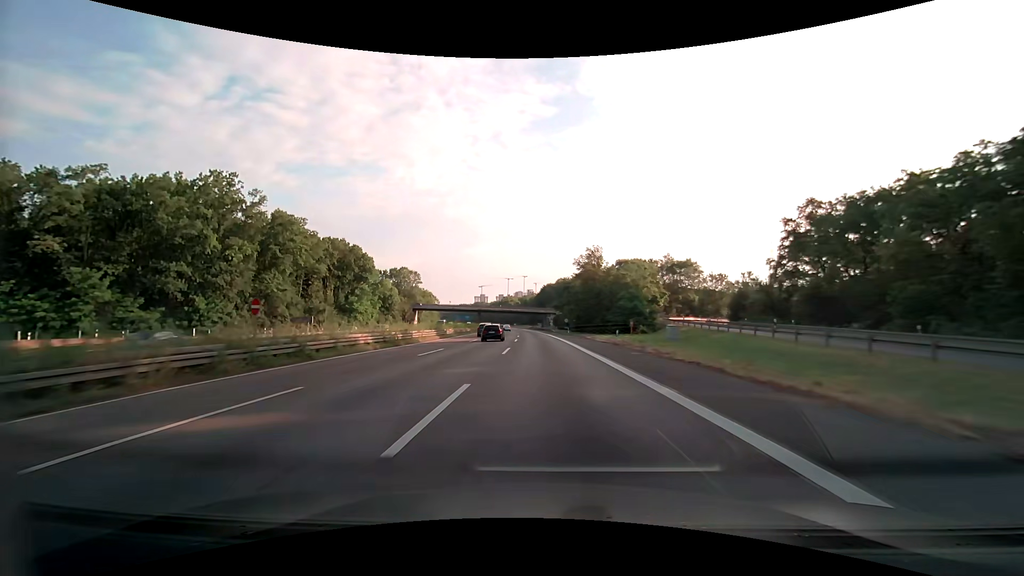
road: motorway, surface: asphalt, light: Day
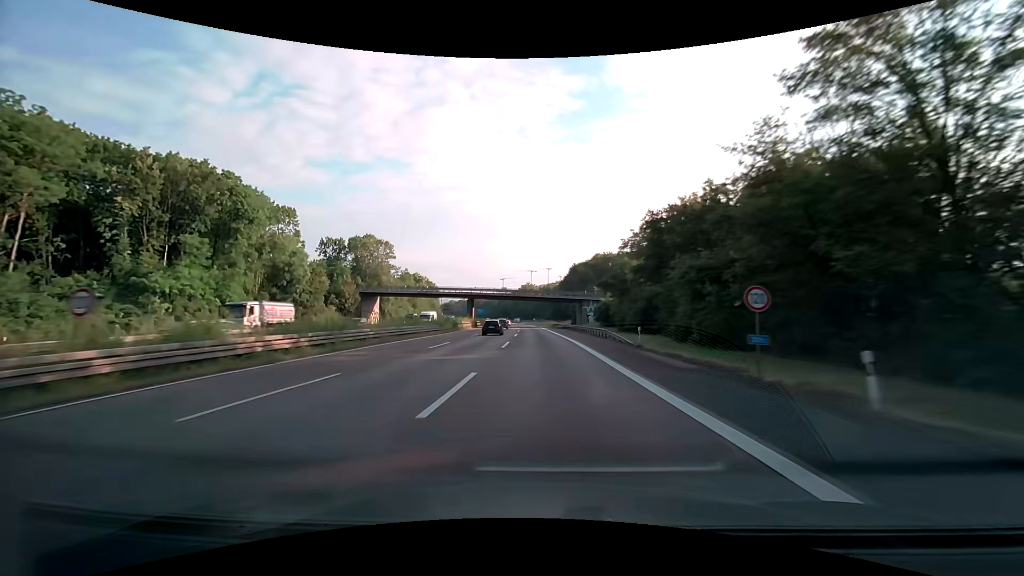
(-1.7, +68.2) m; -3°
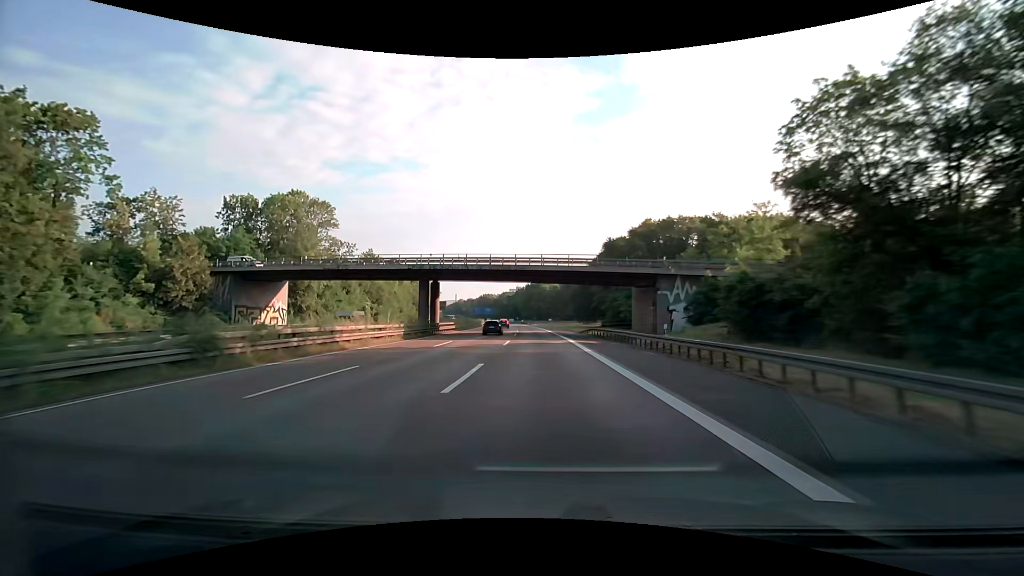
(-0.8, +51.0) m; -2°
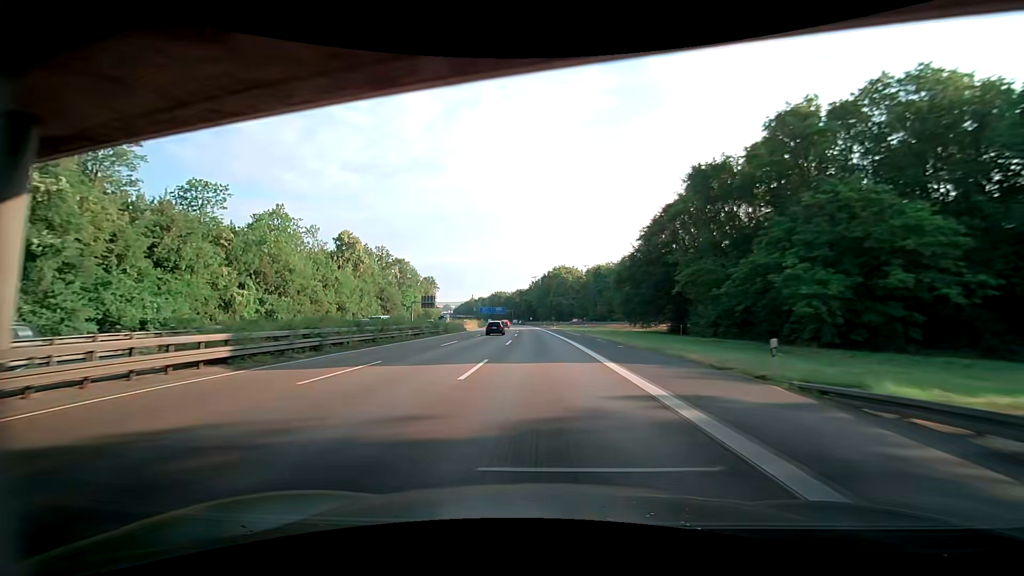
(-0.9, +50.9) m; -1°
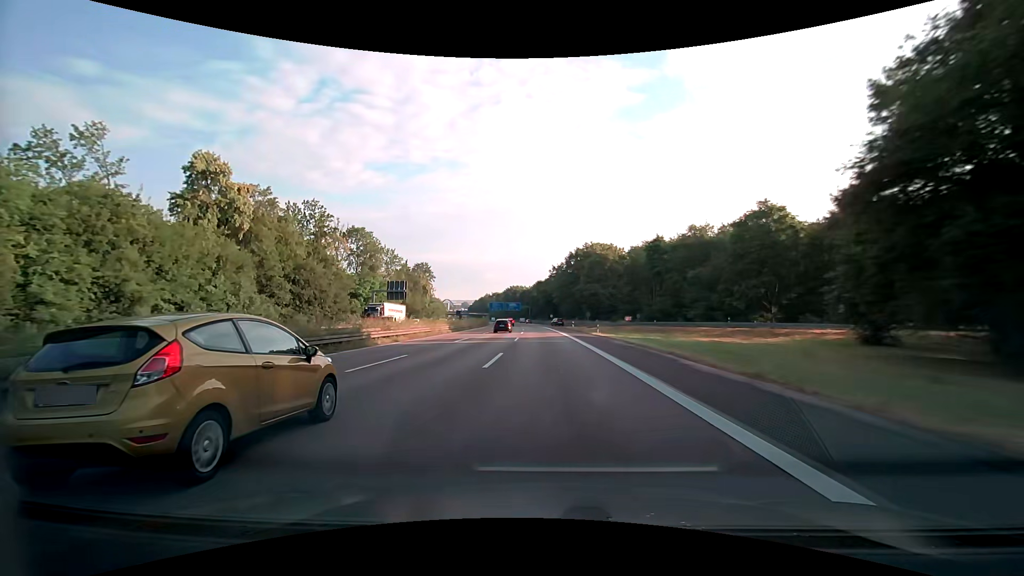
(-1.9, +50.7) m; -3°
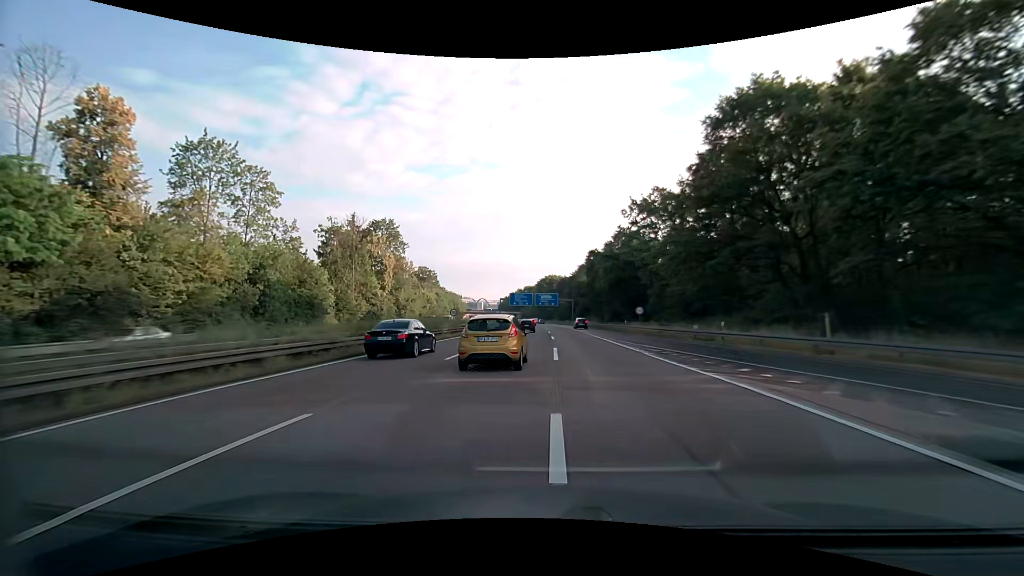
(-3.3, +83.4) m; -5°
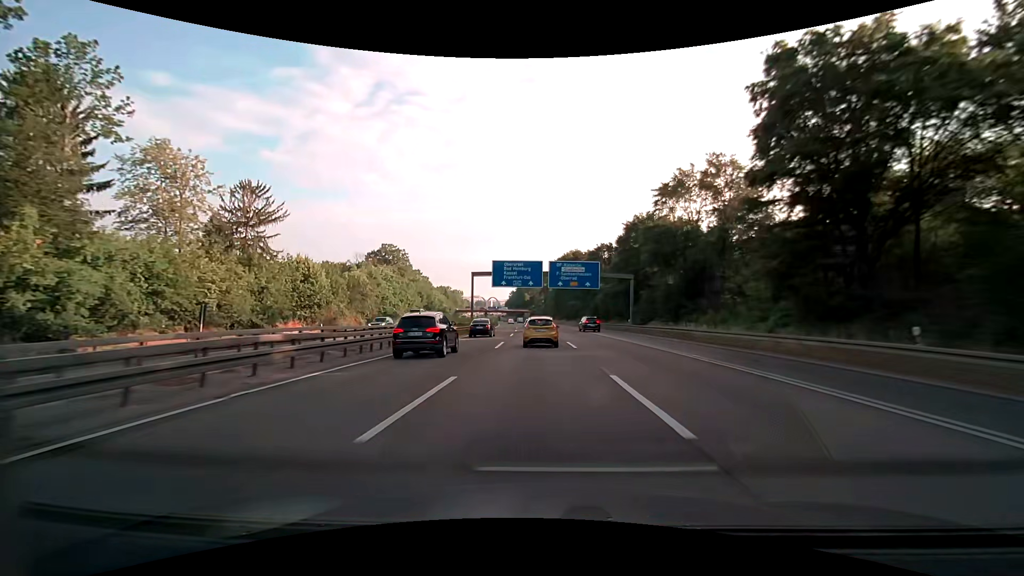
(-1.3, +83.1) m; -2°
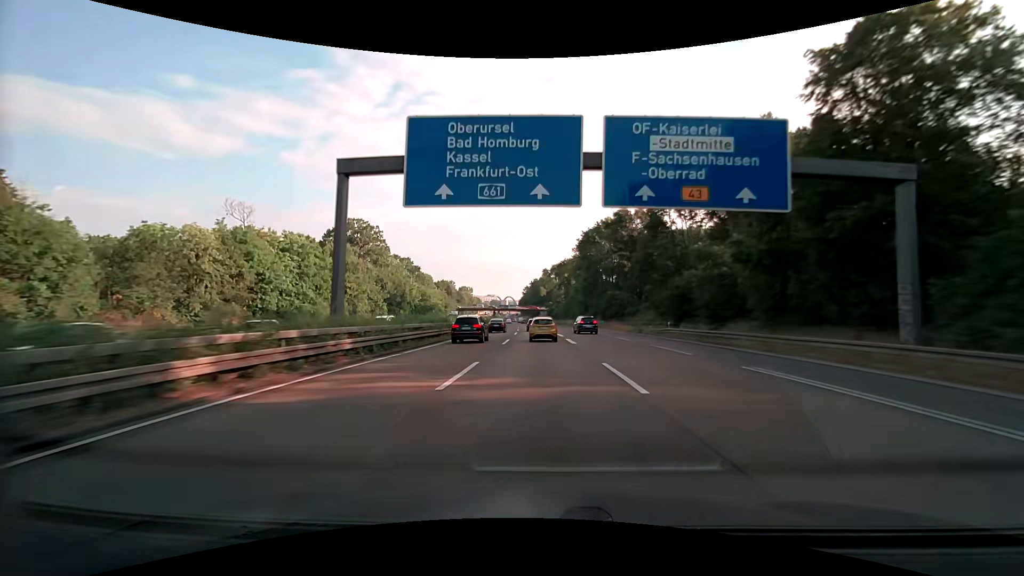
(-0.5, +49.9) m; -2°
(0, +10) (0, +20) (0, +30) (0, +40) (-1, +50) (-1, +60) (-1, +70) (-2, +80) (-2, +90) (-3, +100) m
